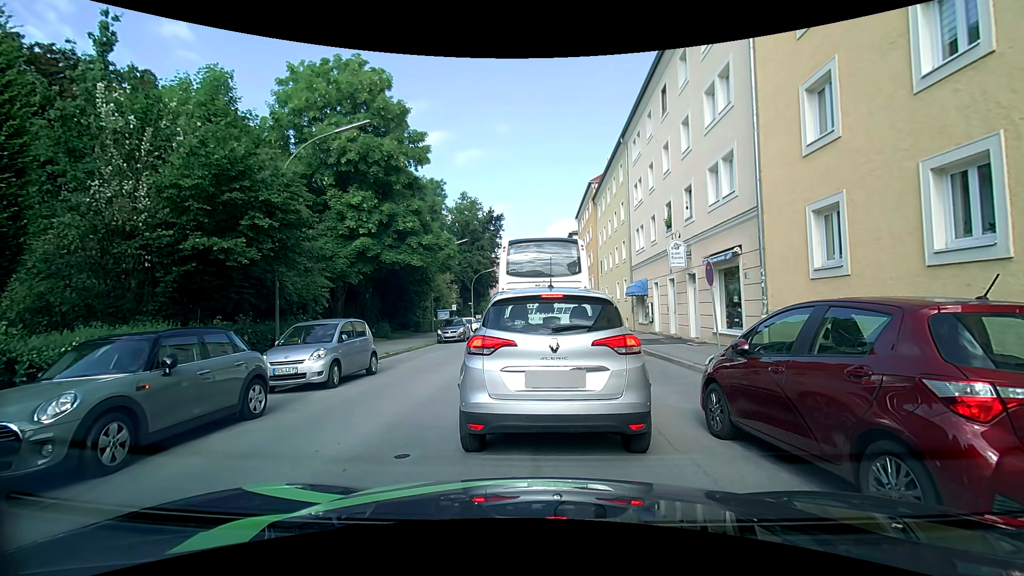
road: tertiary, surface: asphalt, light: Day
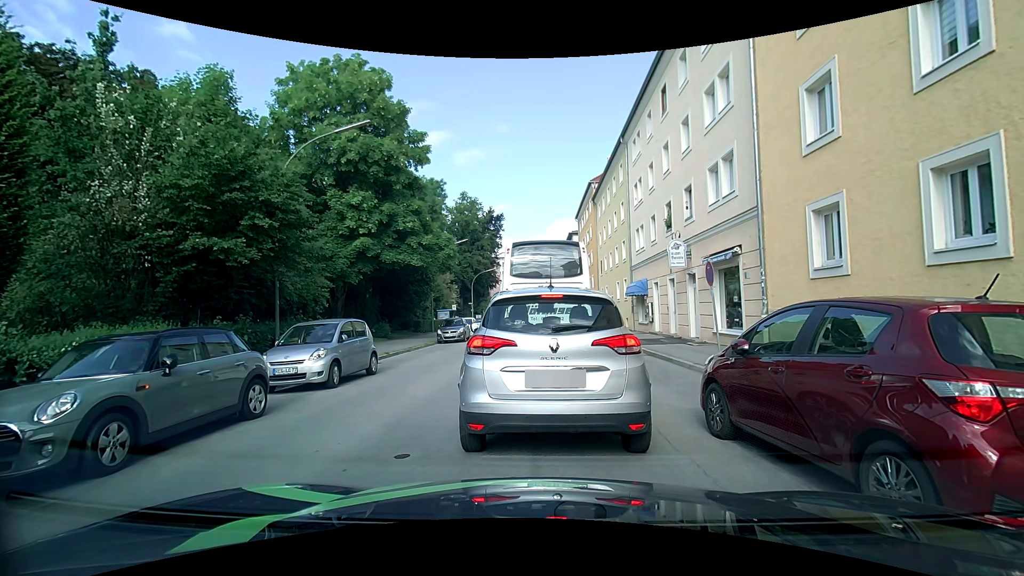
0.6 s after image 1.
(0.0, 0.0) m; 0°
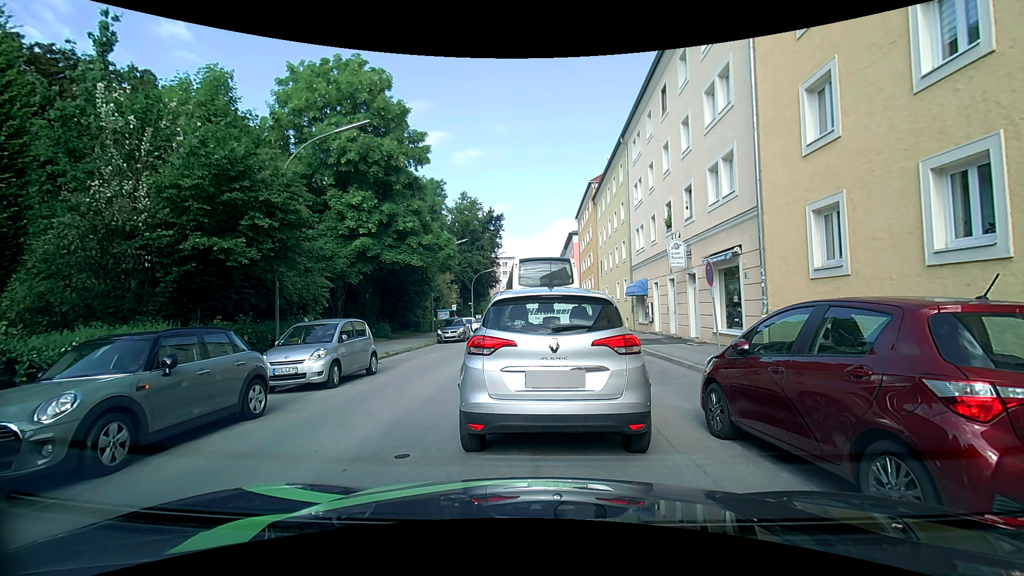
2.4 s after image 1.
(0.0, 0.0) m; 0°
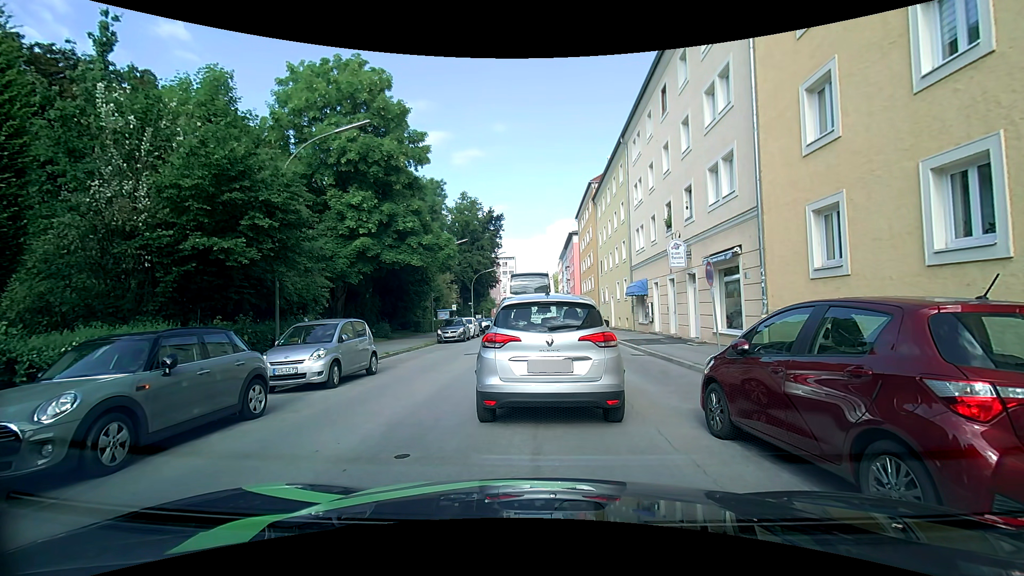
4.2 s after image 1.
(0.0, 0.0) m; 0°
